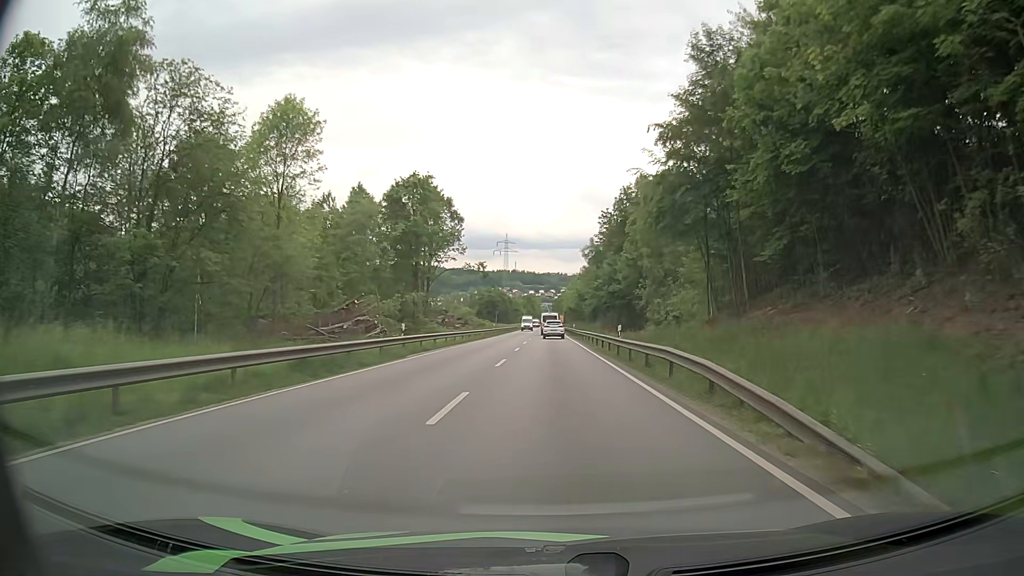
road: primary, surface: asphalt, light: Day
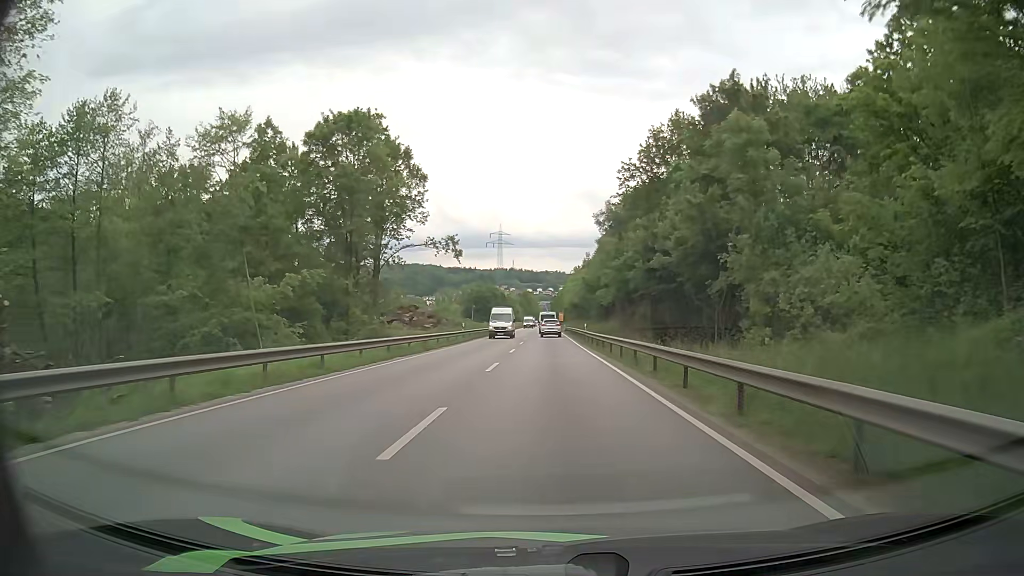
(+0.1, +26.2) m; 0°
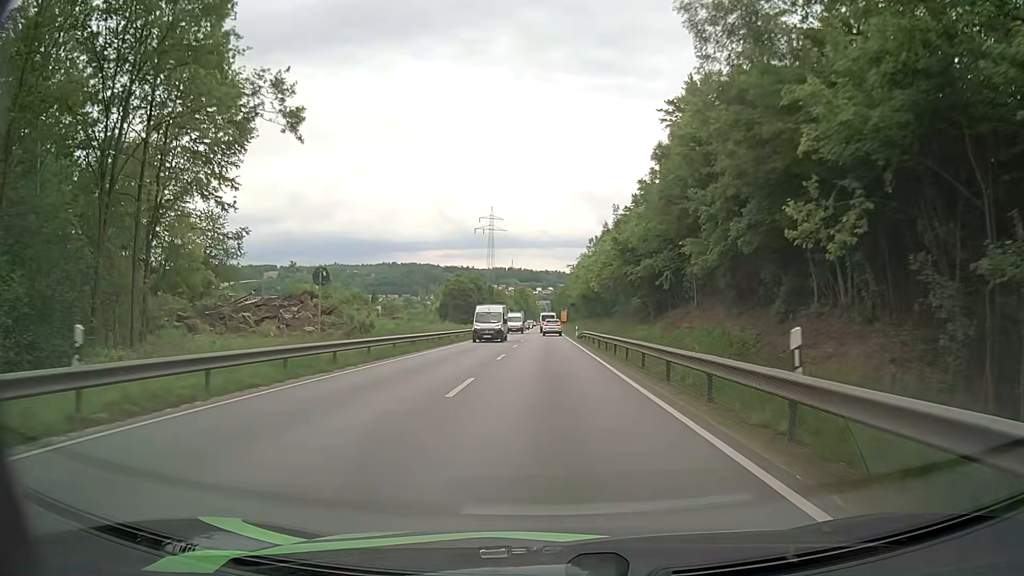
(+0.1, +42.6) m; 0°
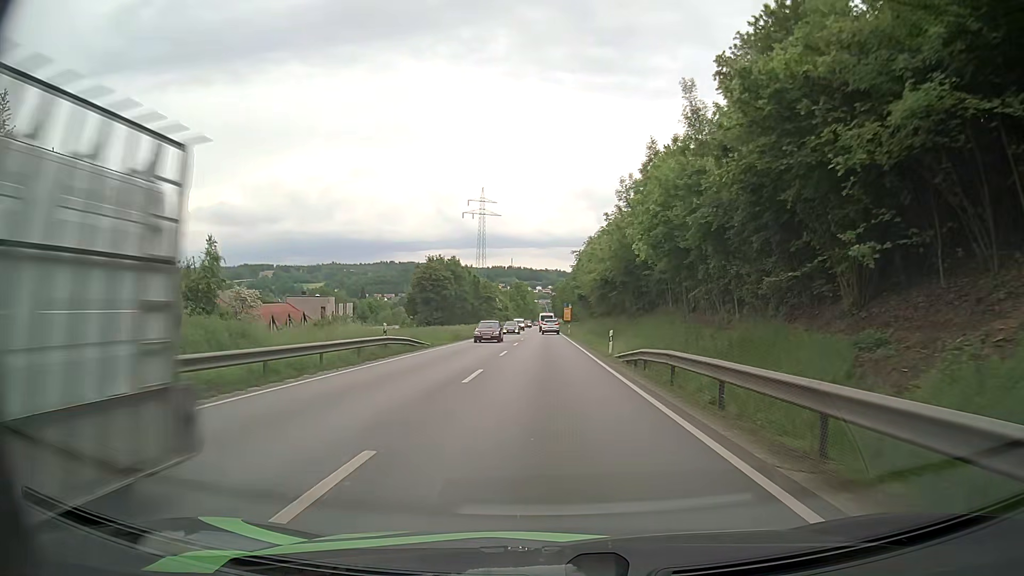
(0.0, +33.1) m; 0°
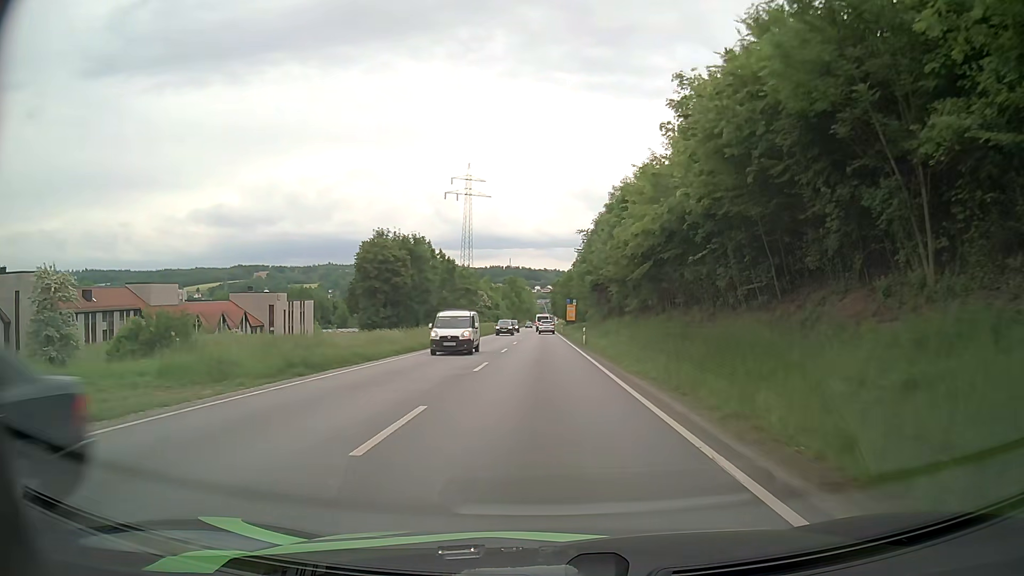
(+0.2, +32.3) m; 0°
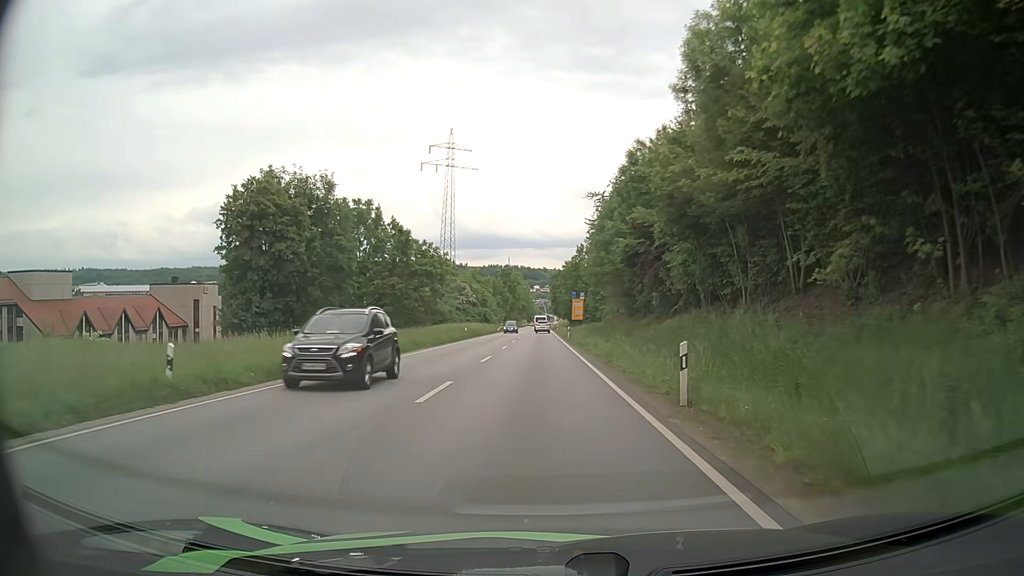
(+0.1, +31.4) m; 0°
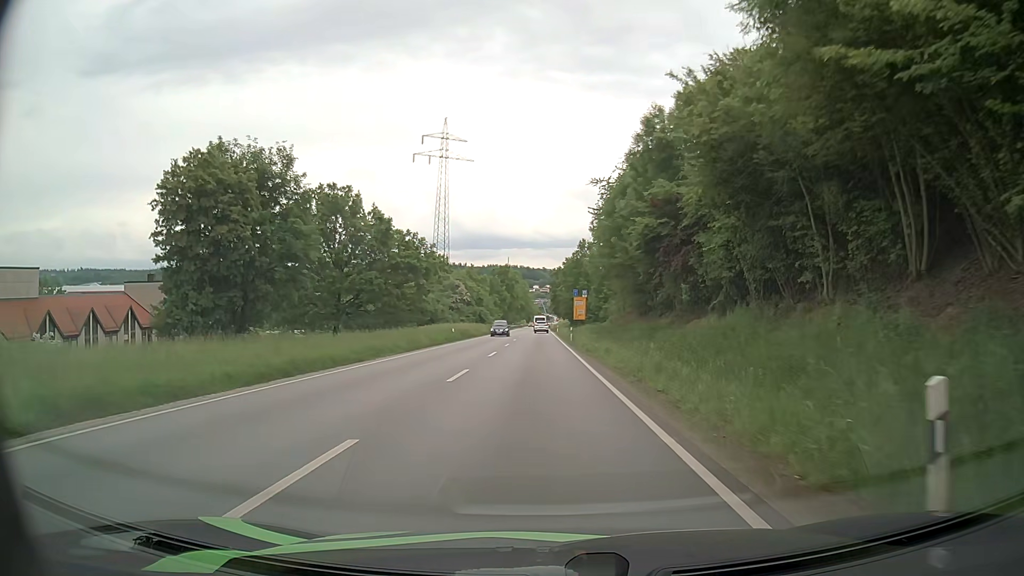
(0.0, +7.8) m; 0°
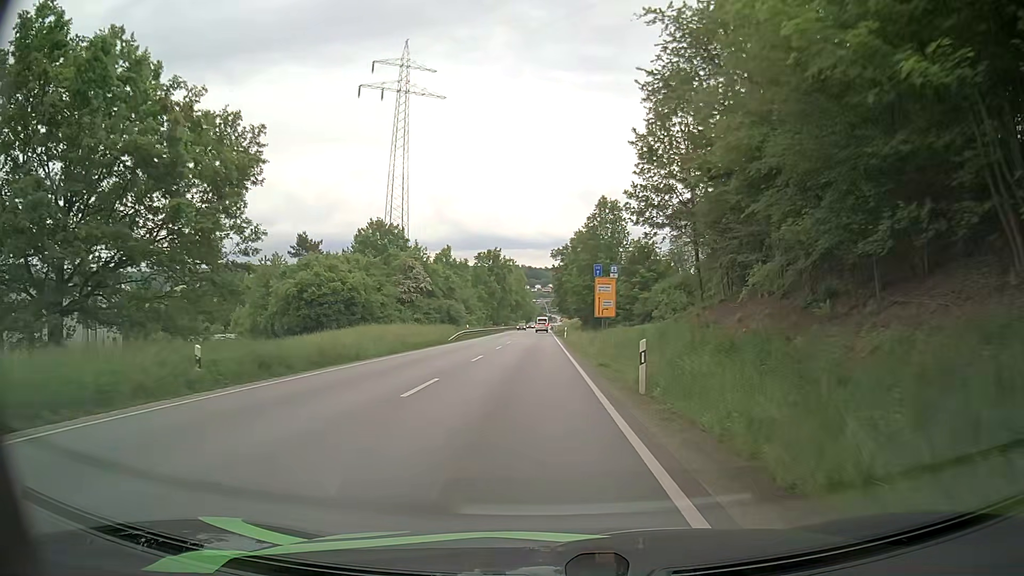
(-0.1, +39.6) m; -1°
(0, +10) (0, +20) (-1, +30) (-1, +40) (-1, +50) (-1, +60) (-1, +70) (-1, +80) (-1, +90) (-1, +100) m
